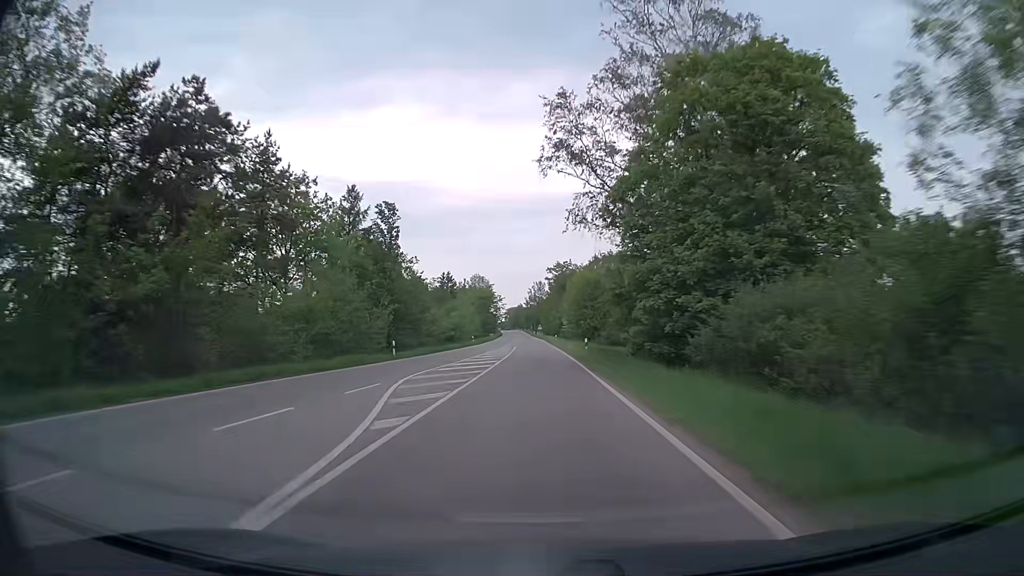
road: secondary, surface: asphalt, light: Day
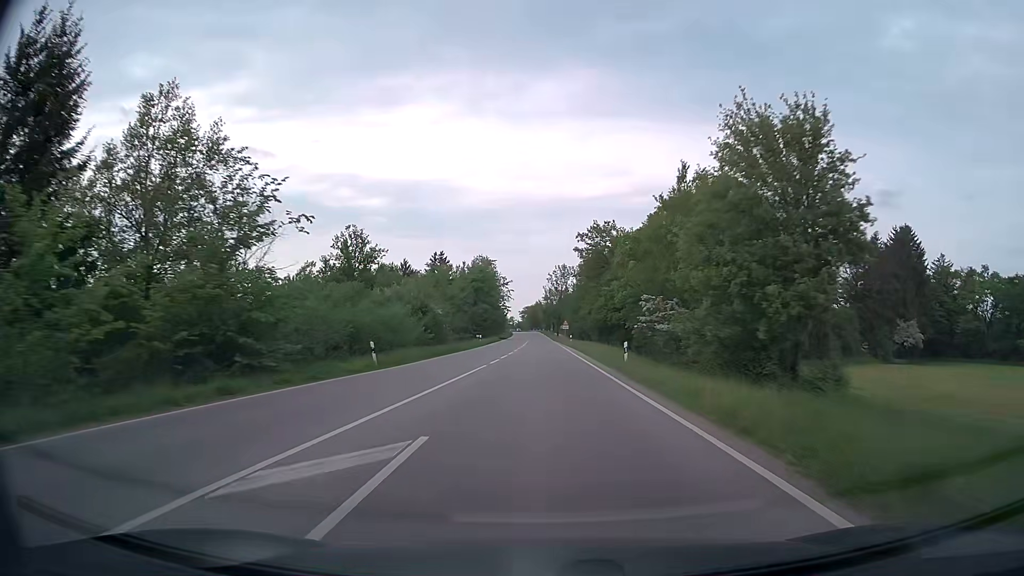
(-1.0, +56.7) m; -2°
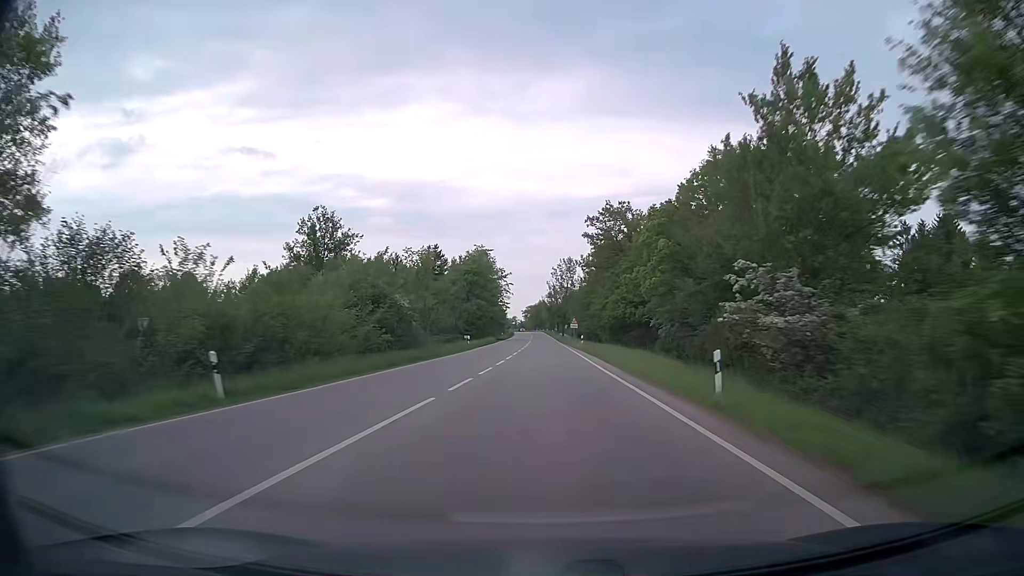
(-0.1, +14.2) m; -1°
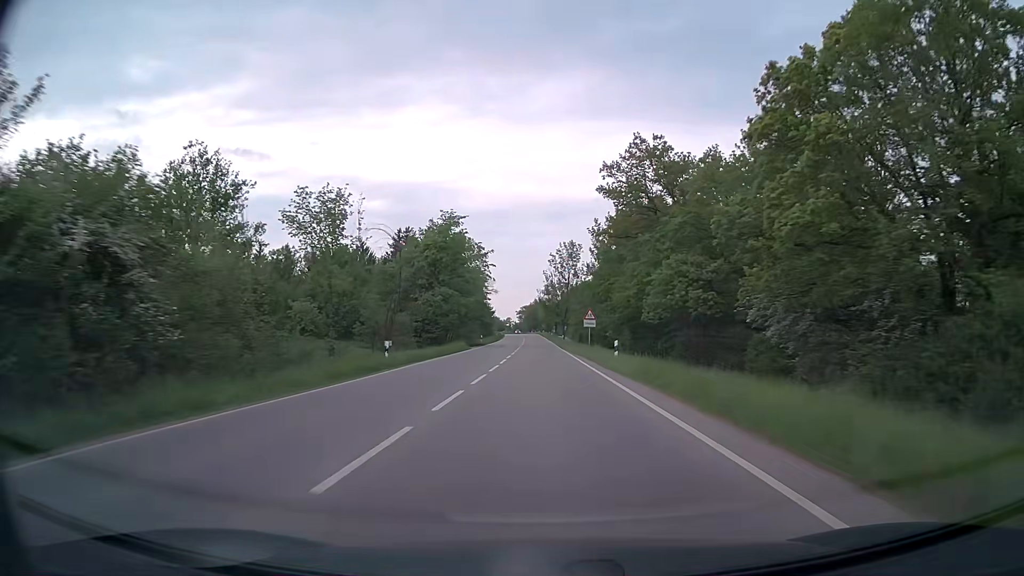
(+0.1, +28.4) m; +1°
(0, +10) (0, +20) (0, +30) (0, +40) (0, +50) (0, +60) (0, +70) (0, +80) (0, +90) (-1, +100) m
